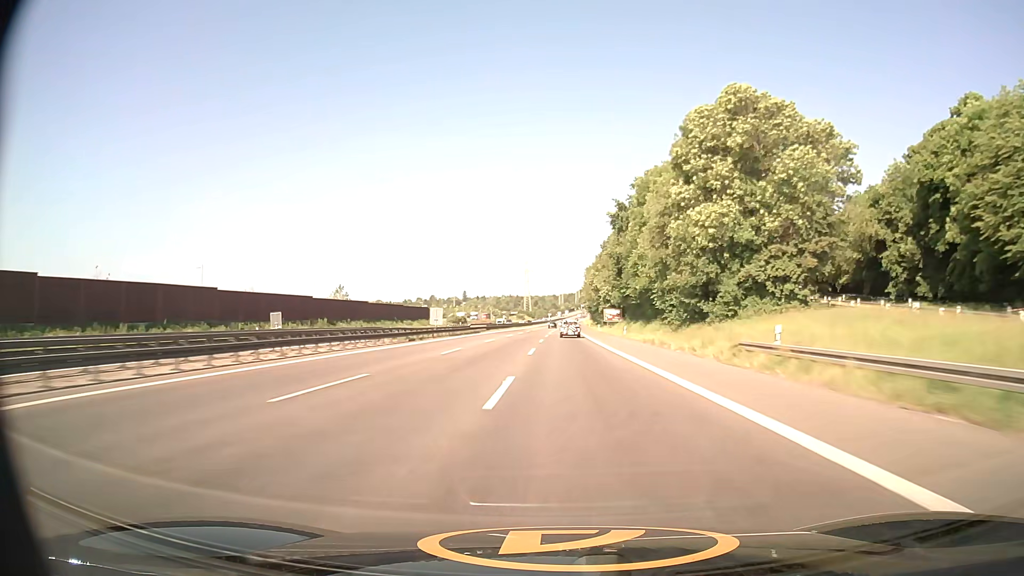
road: motorway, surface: asphalt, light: Day
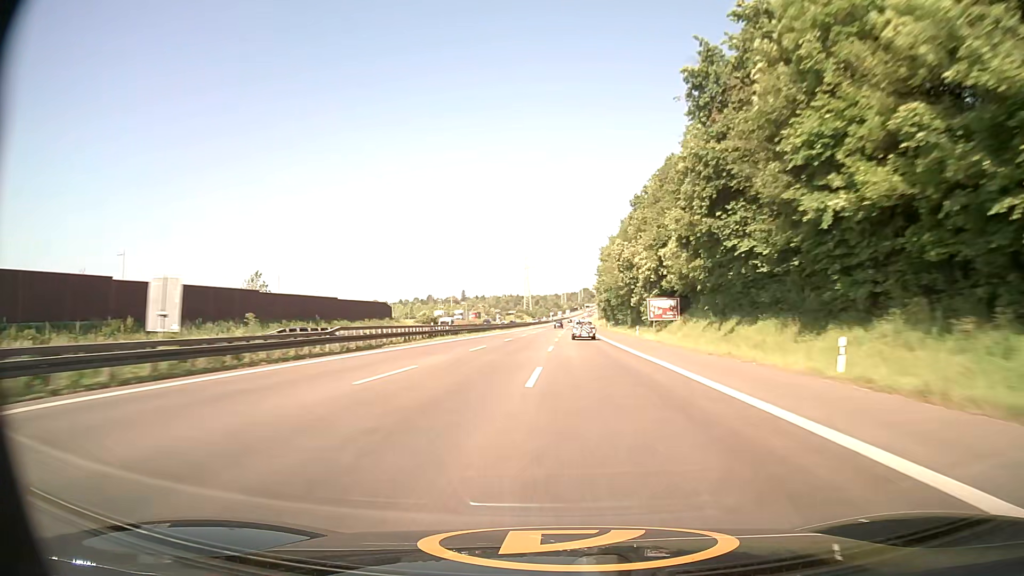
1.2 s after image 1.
(-0.1, +50.4) m; 0°
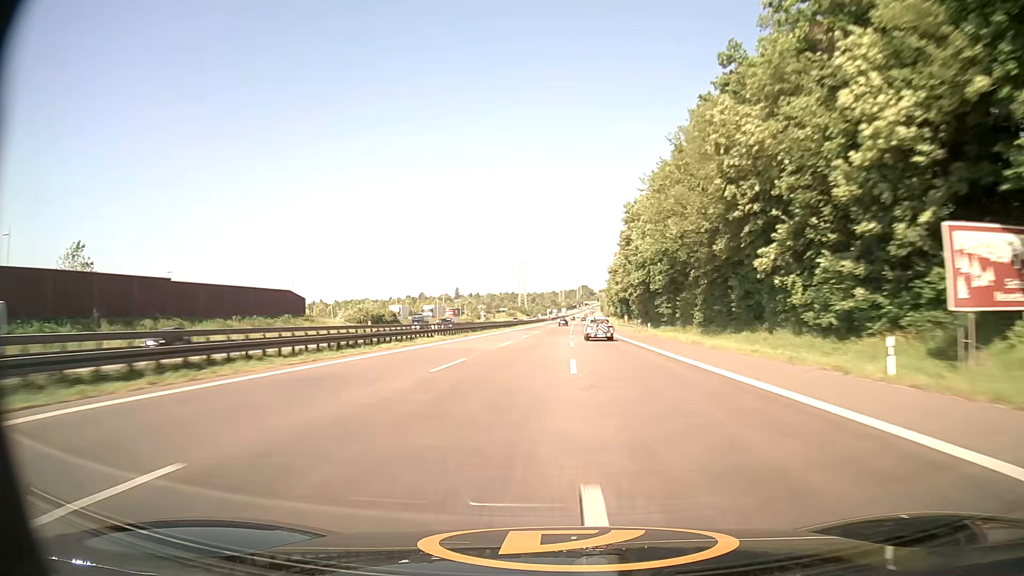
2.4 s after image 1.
(+0.1, +50.4) m; 0°
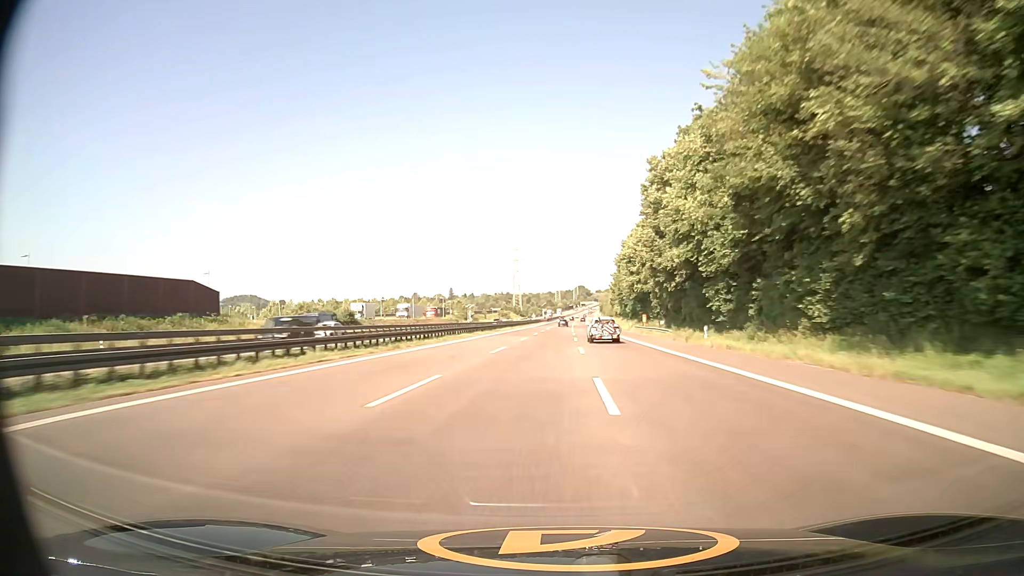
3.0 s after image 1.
(0.0, +25.2) m; 0°
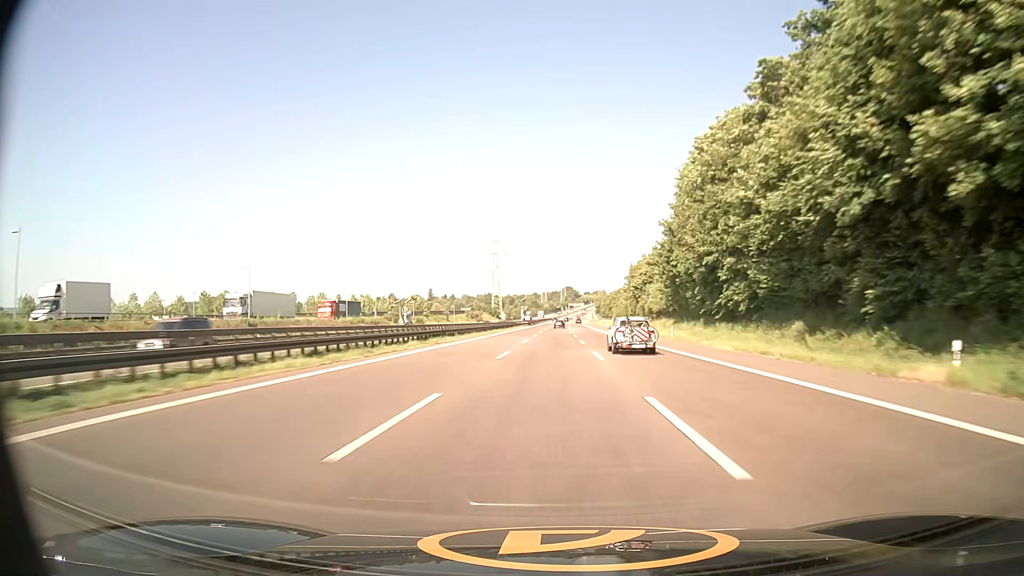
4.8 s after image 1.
(+0.7, +75.5) m; +1°
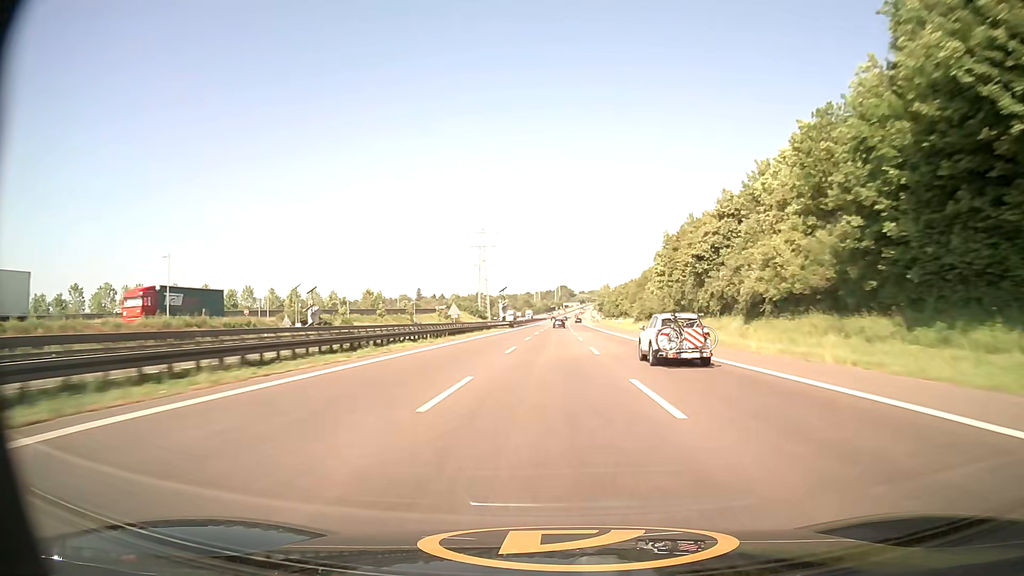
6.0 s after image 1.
(+0.3, +50.3) m; +1°
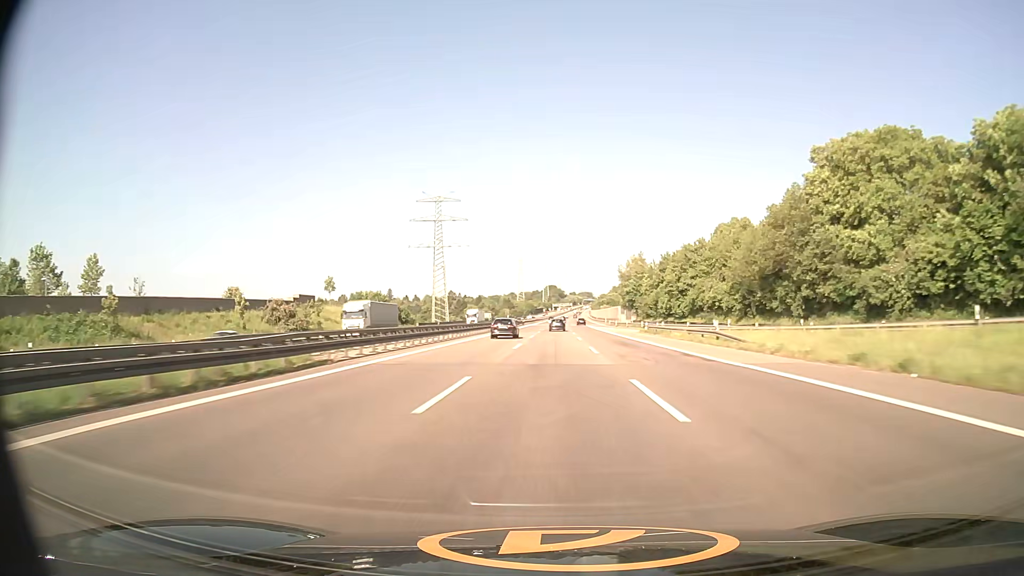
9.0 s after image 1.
(+1.4, +125.5) m; +1°
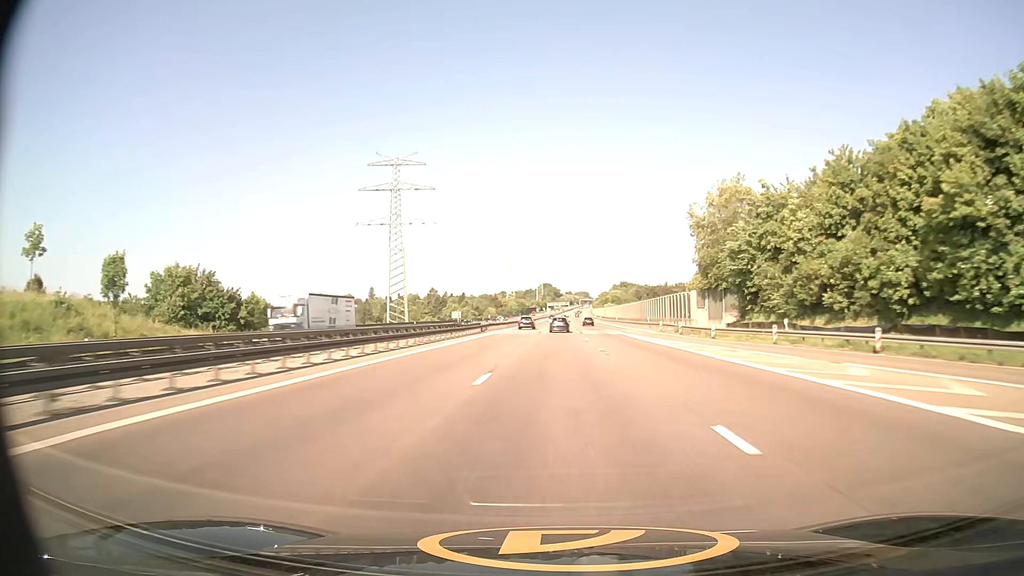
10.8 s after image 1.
(+0.3, +73.9) m; 0°
(0, +10) (0, +20) (0, +30) (0, +40) (0, +50) (0, +60) (0, +70) (0, +80) (+1, +90) (+1, +100) m
